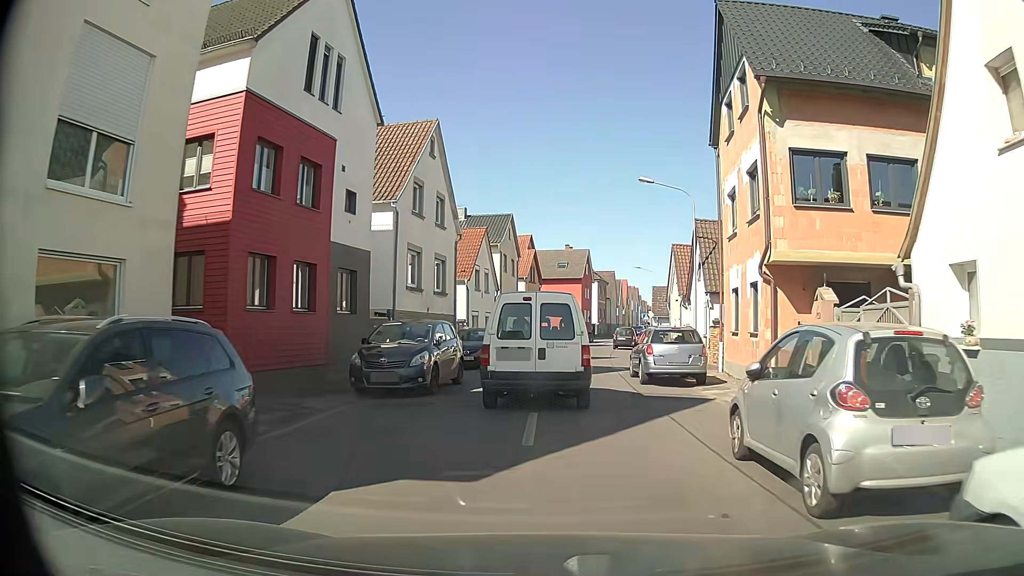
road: tertiary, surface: asphalt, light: Day
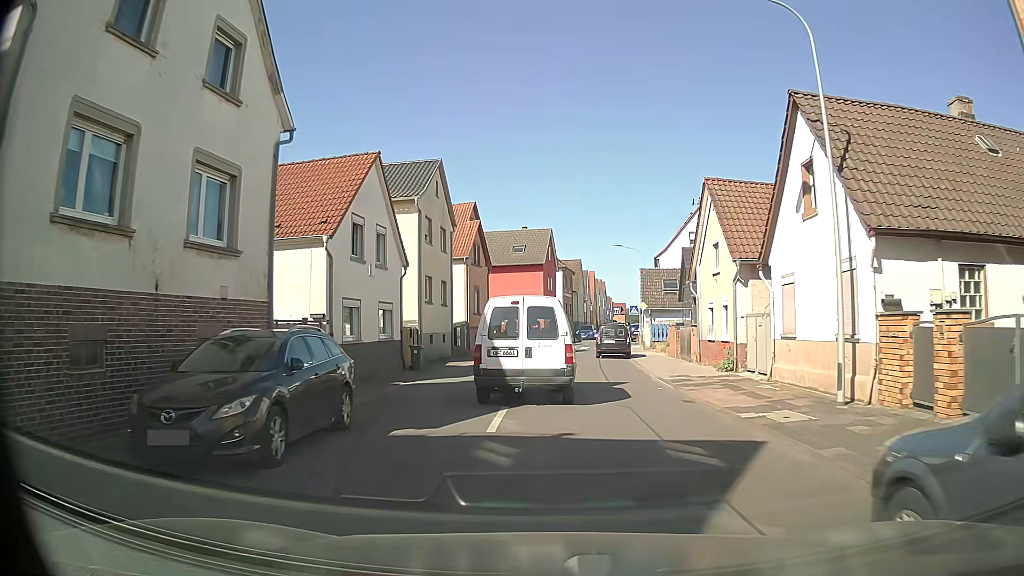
(+0.1, +17.4) m; +2°
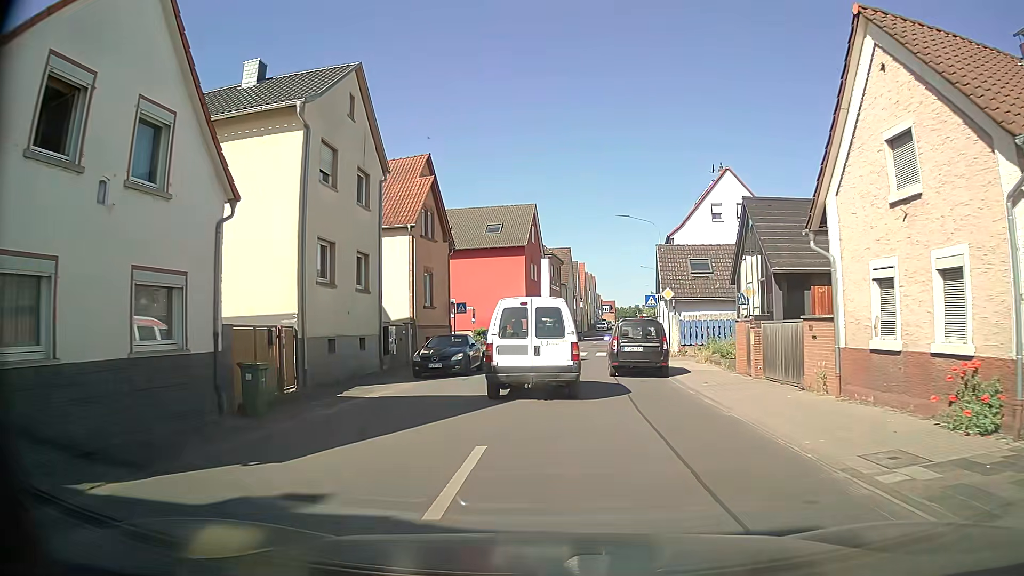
(+0.3, +13.4) m; +1°
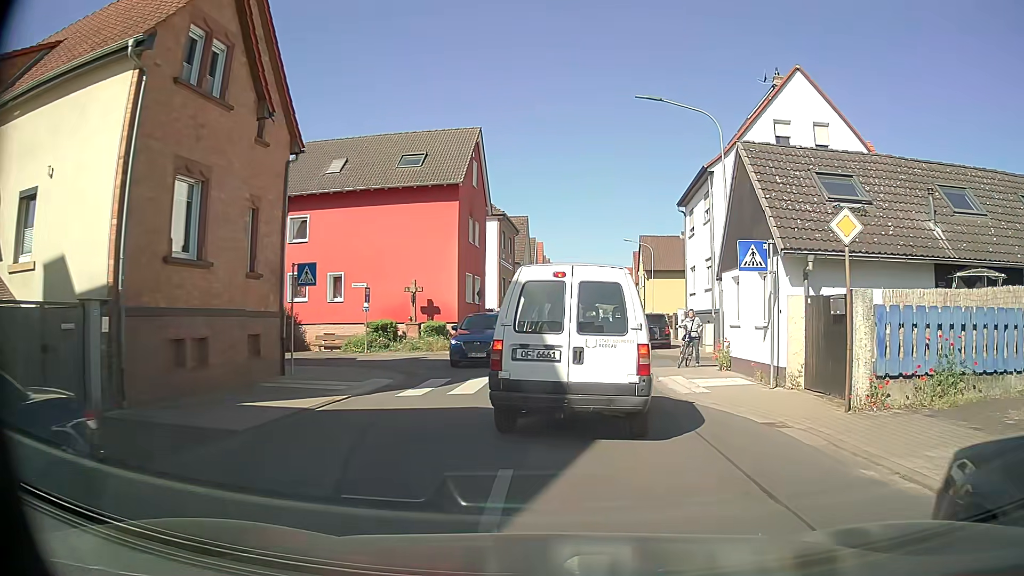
(+0.2, +19.8) m; +4°
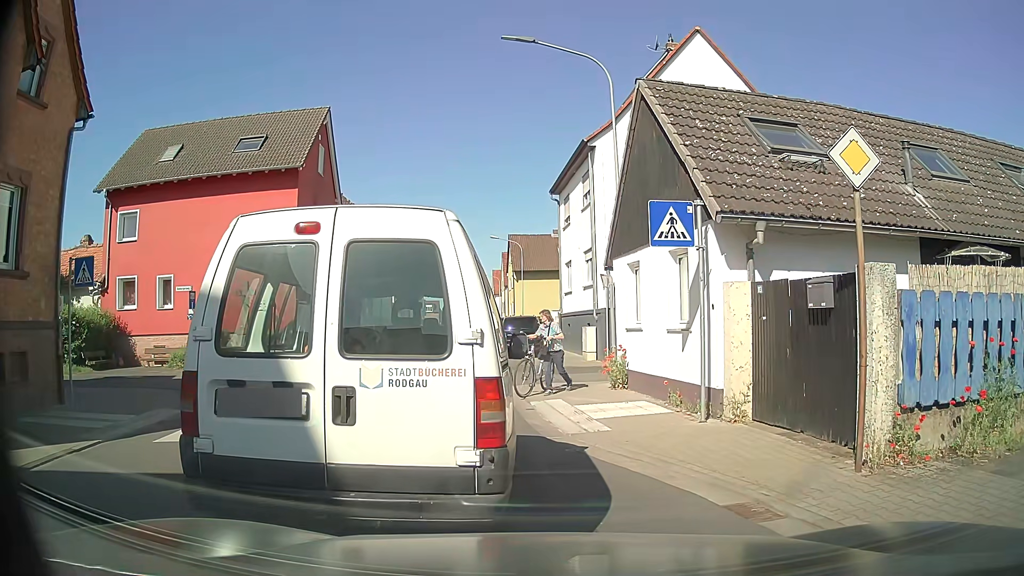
(+0.3, +4.0) m; +8°
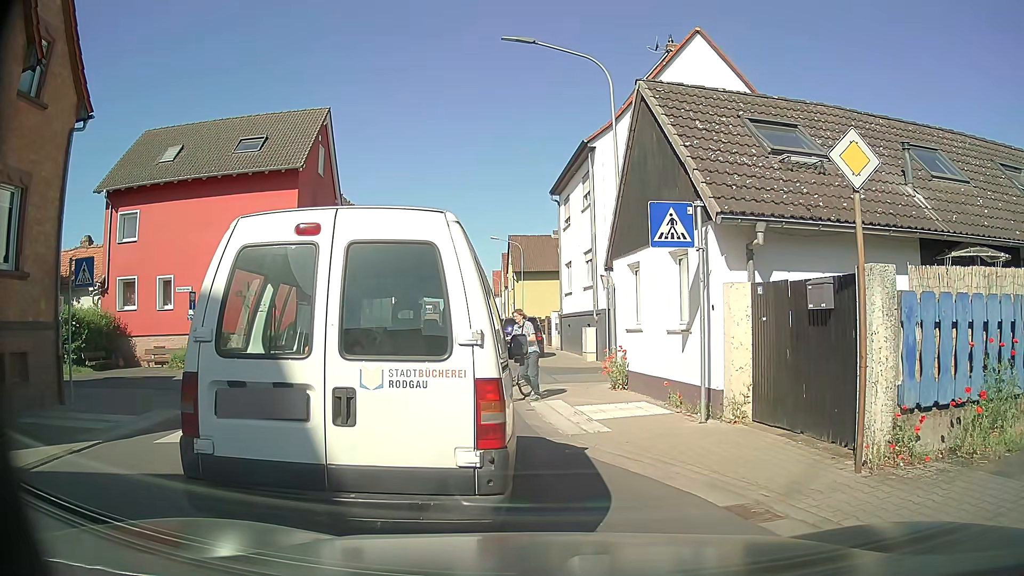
(0.0, 0.0) m; 0°
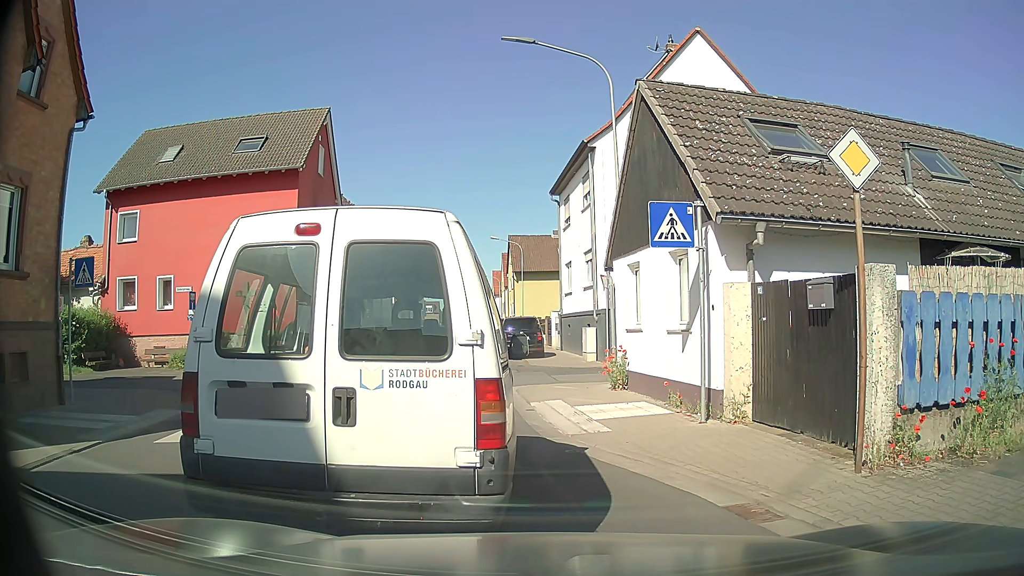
(0.0, 0.0) m; 0°
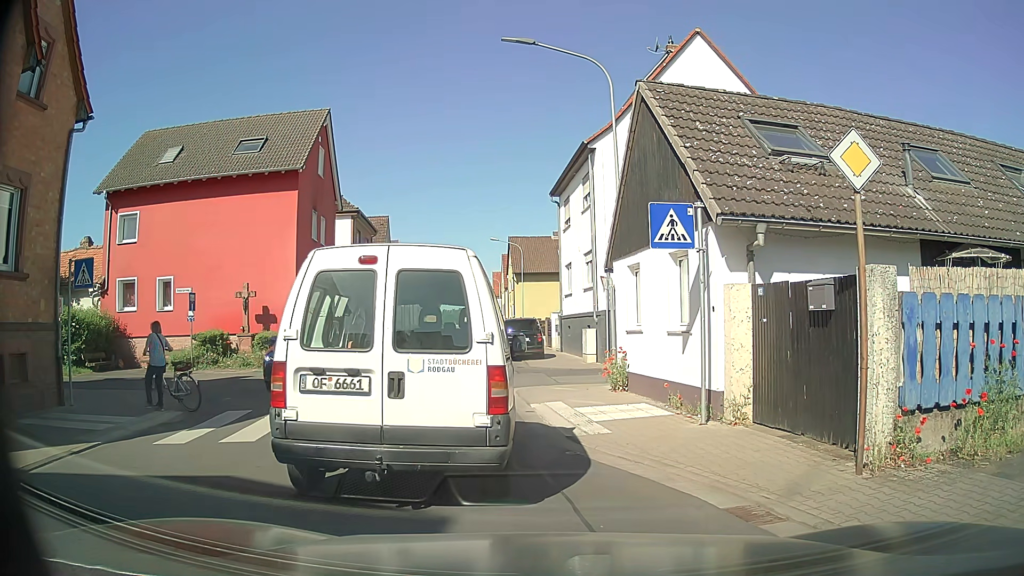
(0.0, 0.0) m; 0°
(-1, +10) (-2, +20) (-3, +30) (-4, +40) (-4, +50) (-5, +60) (-6, +70) (-6, +80) (-7, +90) (-8, +100) m
